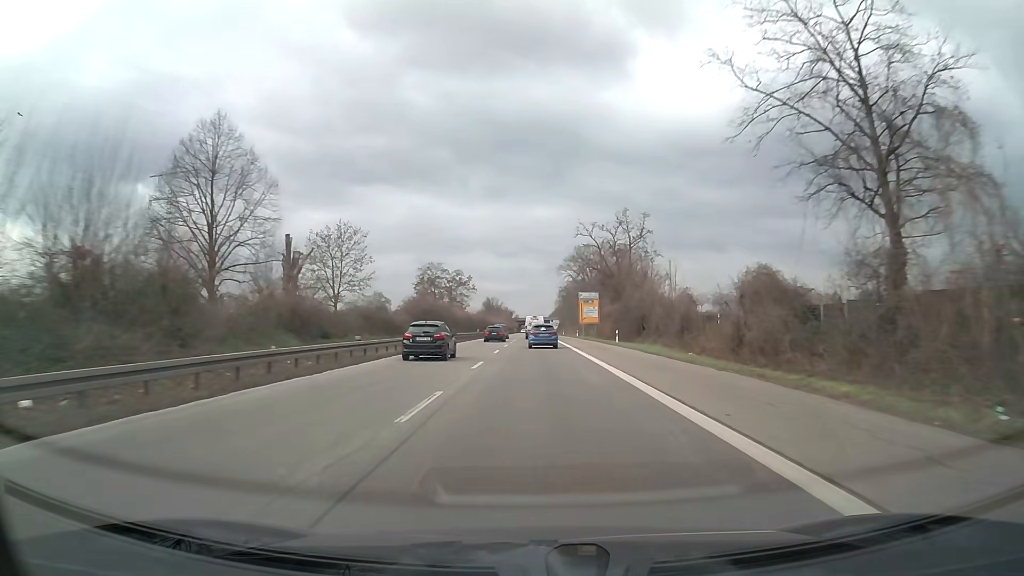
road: trunk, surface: asphalt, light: Day
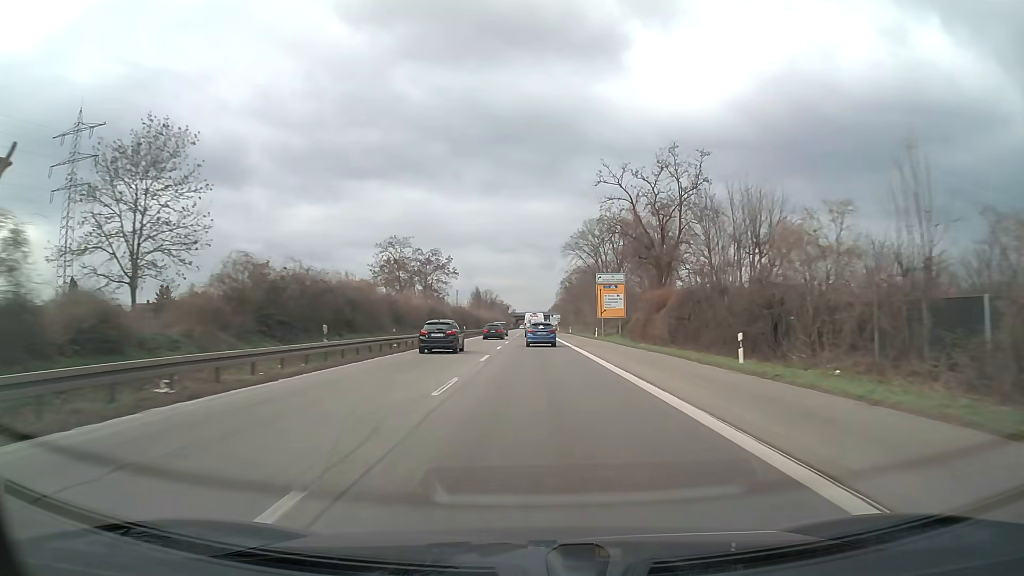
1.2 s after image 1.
(0.0, +31.3) m; 0°
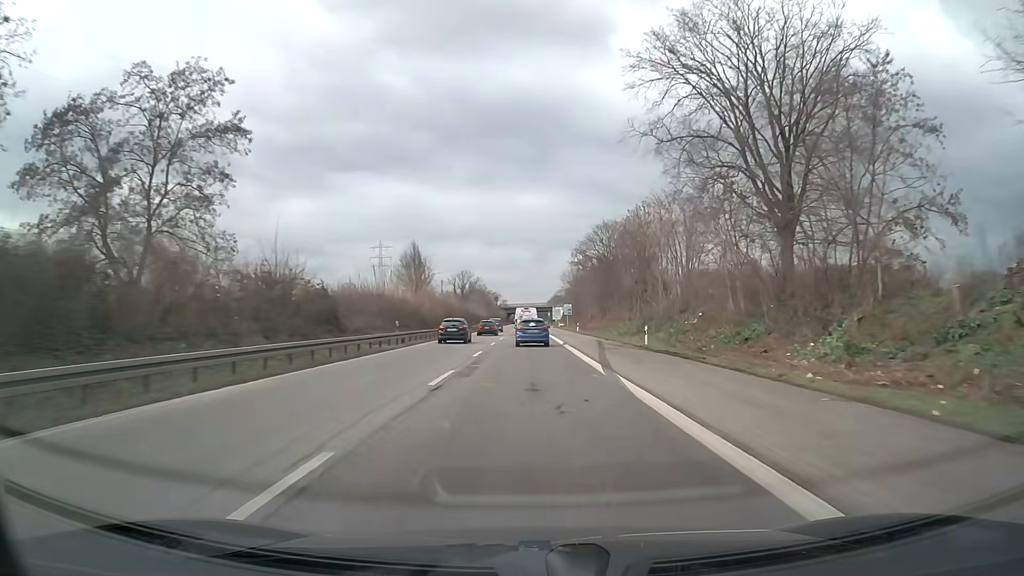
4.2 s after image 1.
(+0.3, +78.8) m; 0°
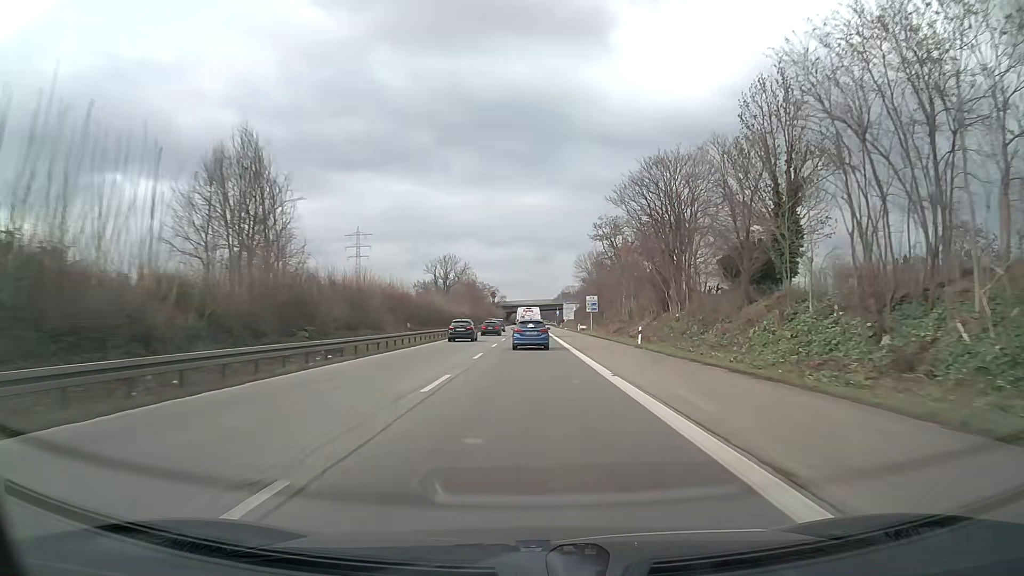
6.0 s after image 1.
(-0.2, +46.9) m; 0°
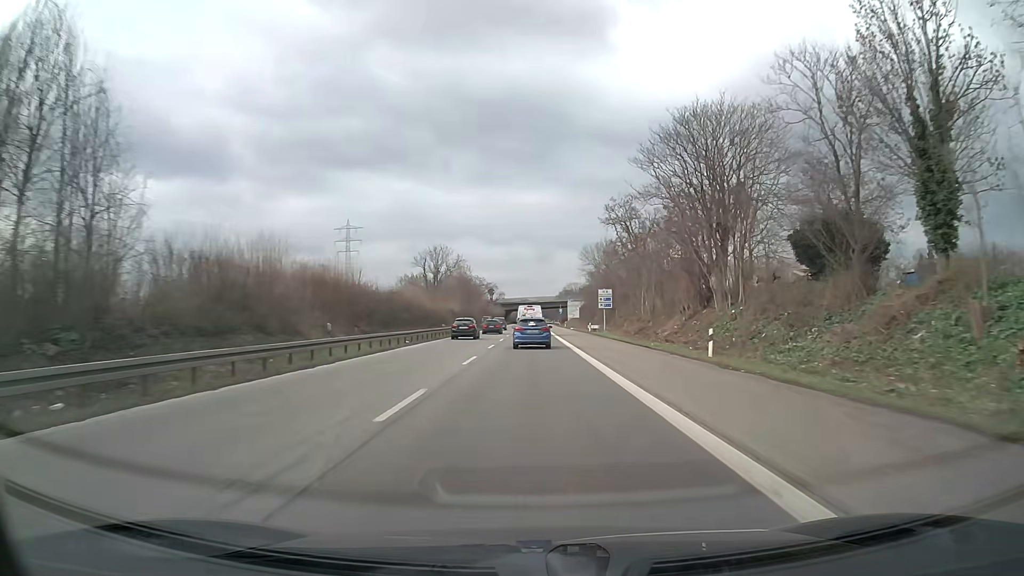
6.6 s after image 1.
(0.0, +15.8) m; 0°
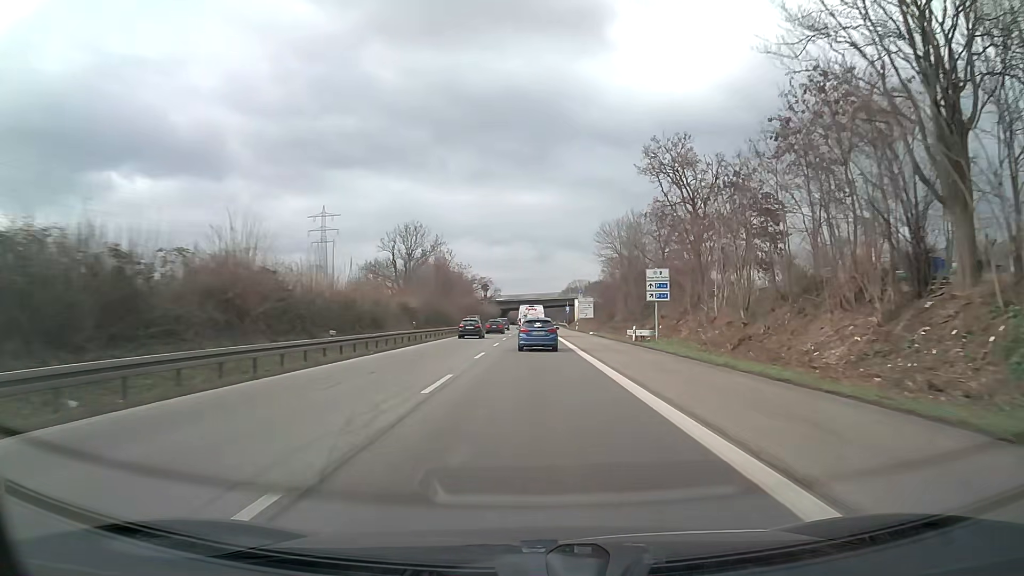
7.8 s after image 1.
(0.0, +30.6) m; 0°
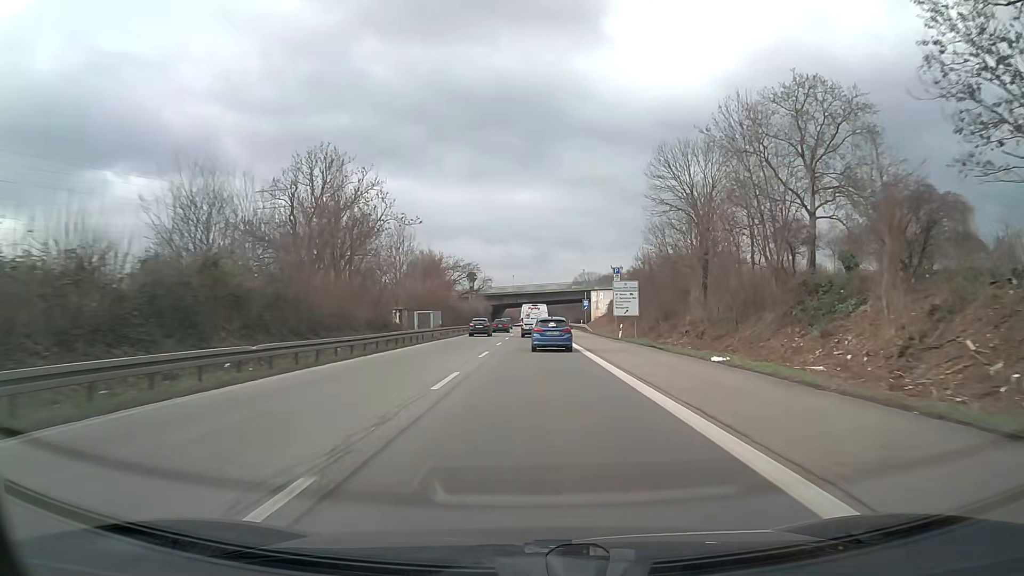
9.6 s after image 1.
(0.0, +45.3) m; 0°
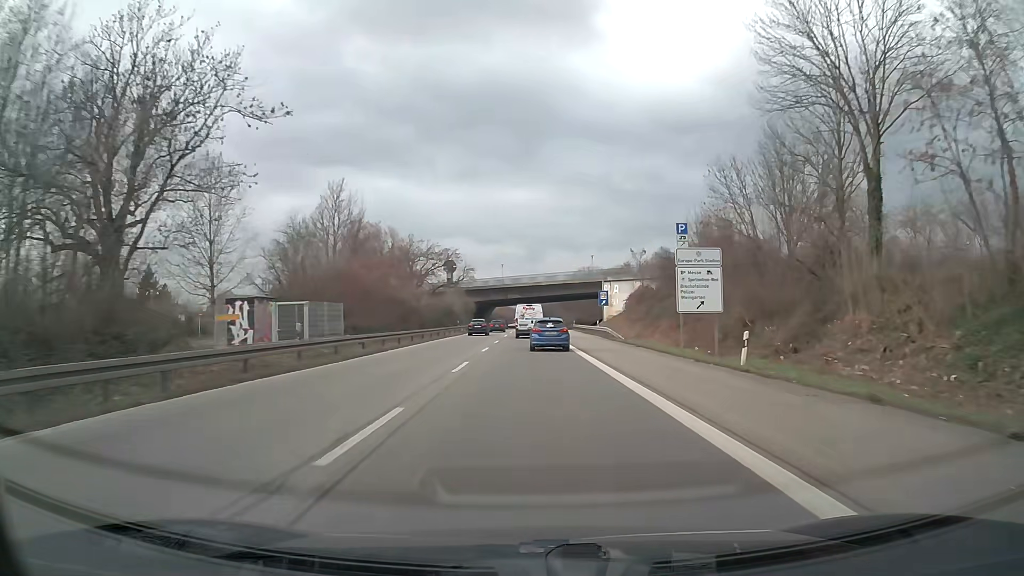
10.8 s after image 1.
(+0.1, +29.7) m; 0°
